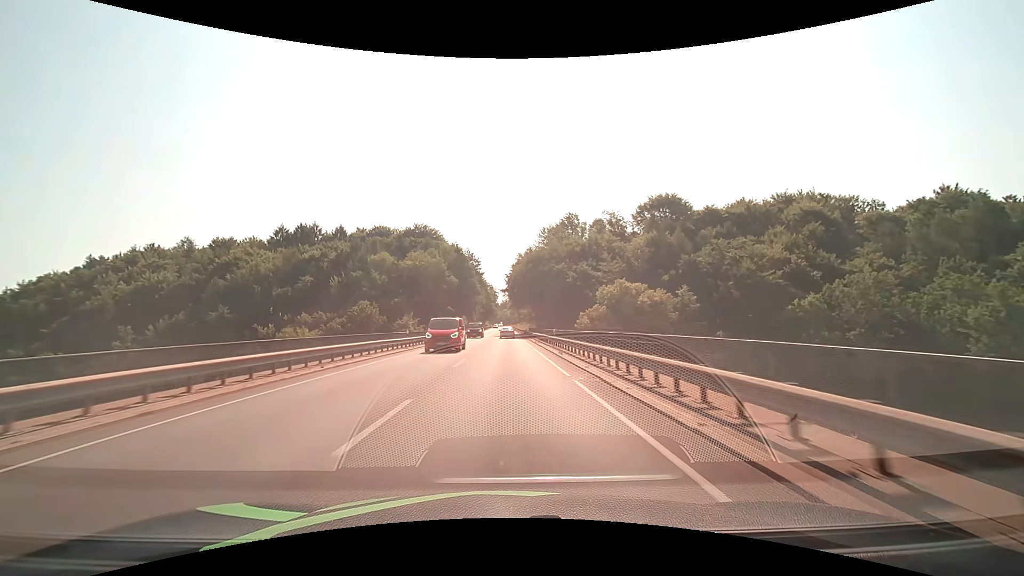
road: primary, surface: asphalt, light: Day
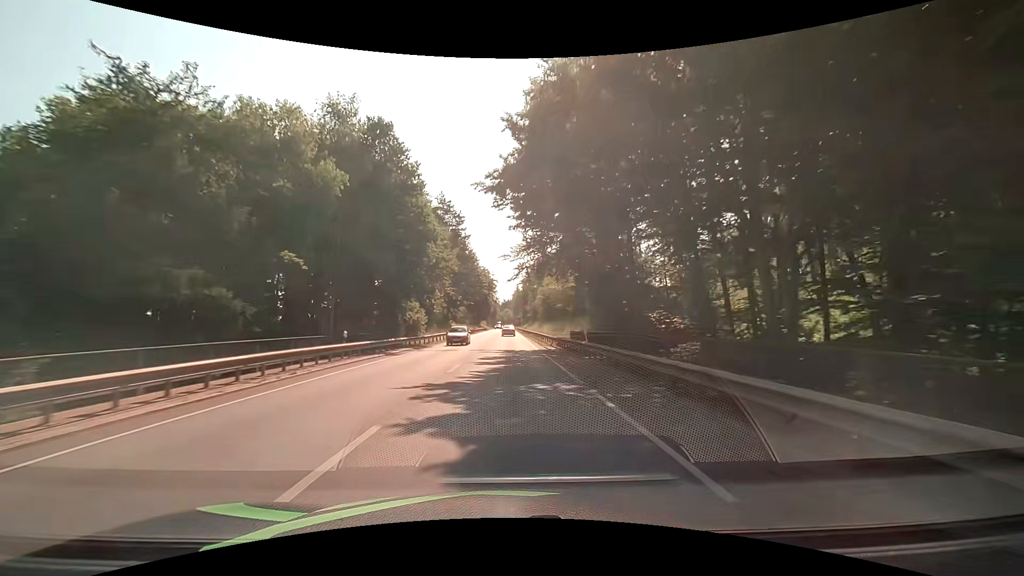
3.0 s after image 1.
(-0.2, +62.4) m; 0°
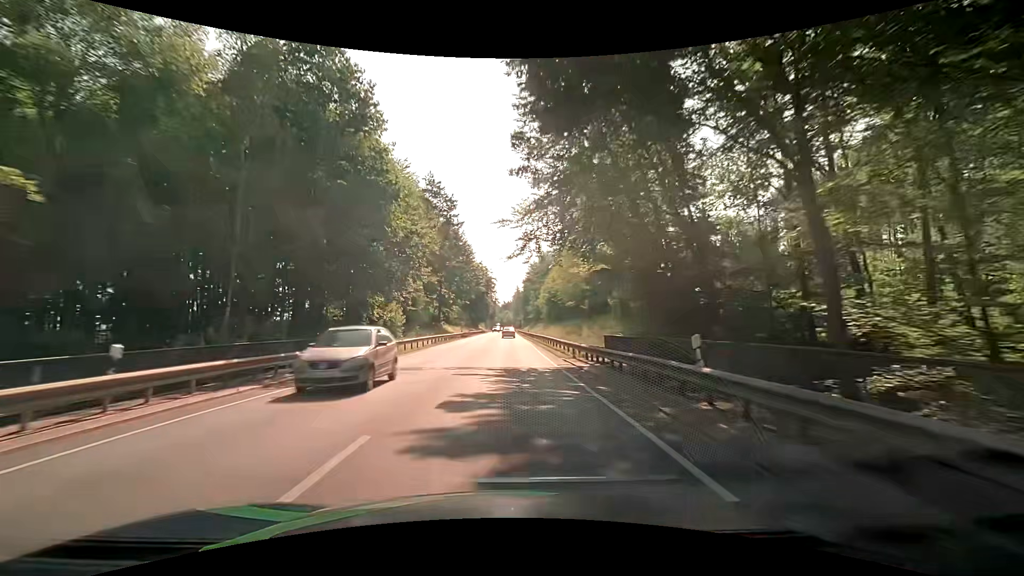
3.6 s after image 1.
(0.0, +12.5) m; 0°
(0, +10) (0, +20) (0, +30) (0, +40) (0, +50) (0, +60) (0, +70) (0, +80) (0, +90) (0, +100) m
